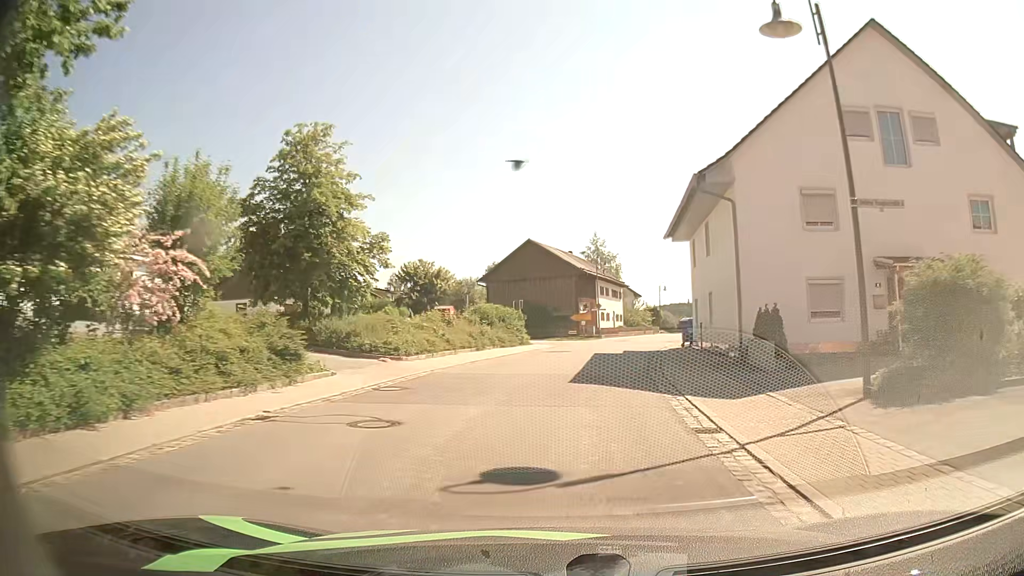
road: secondary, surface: asphalt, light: Day
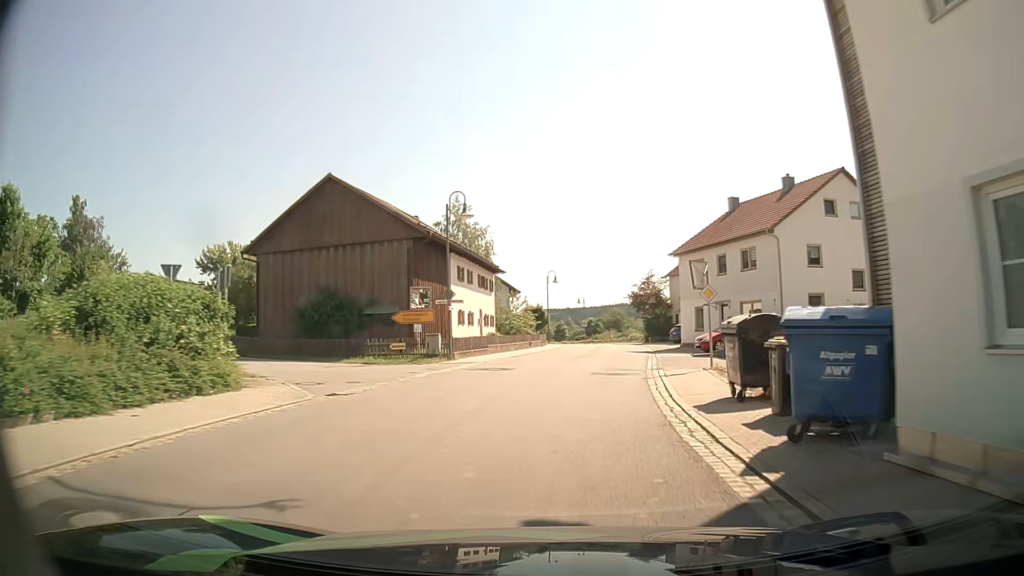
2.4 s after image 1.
(+2.5, +27.7) m; +11°
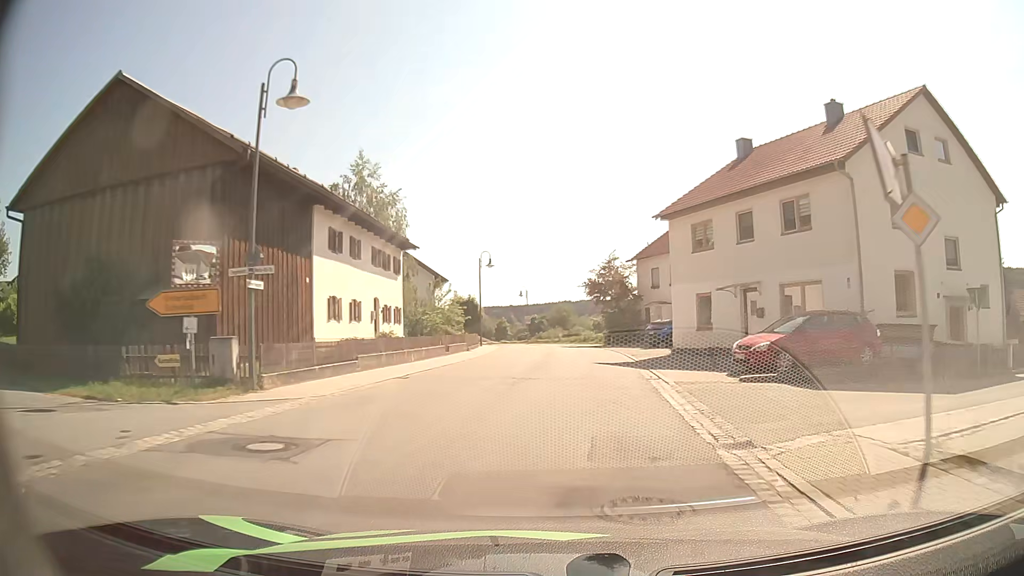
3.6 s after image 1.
(+0.6, +14.8) m; +5°
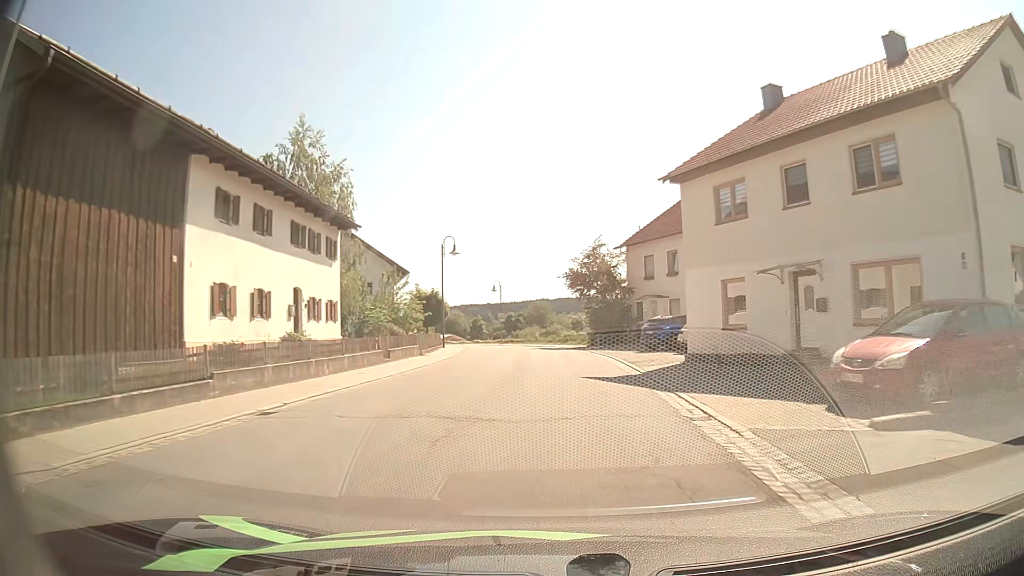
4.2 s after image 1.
(+0.2, +7.6) m; +2°
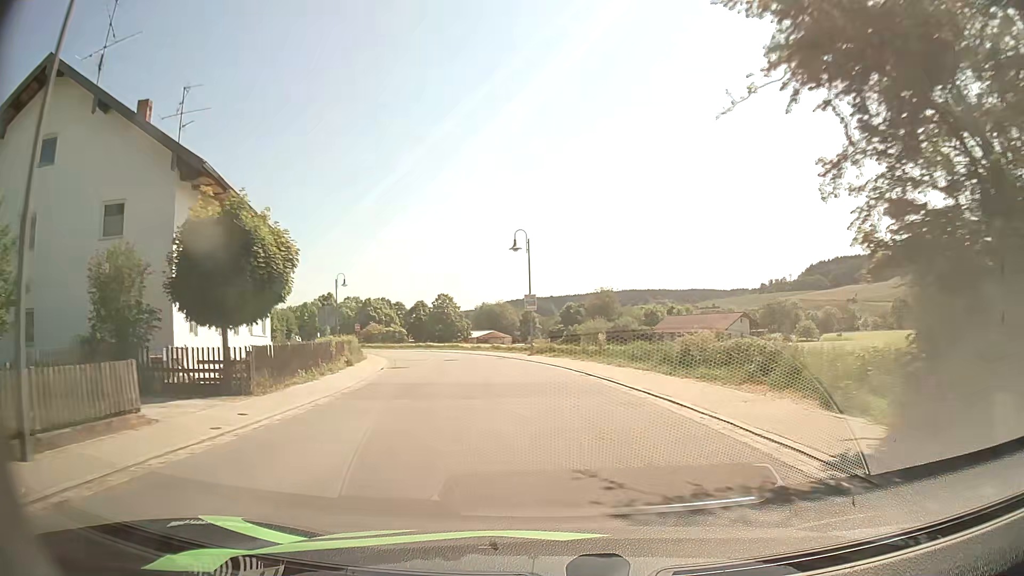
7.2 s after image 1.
(-0.5, +37.2) m; -6°
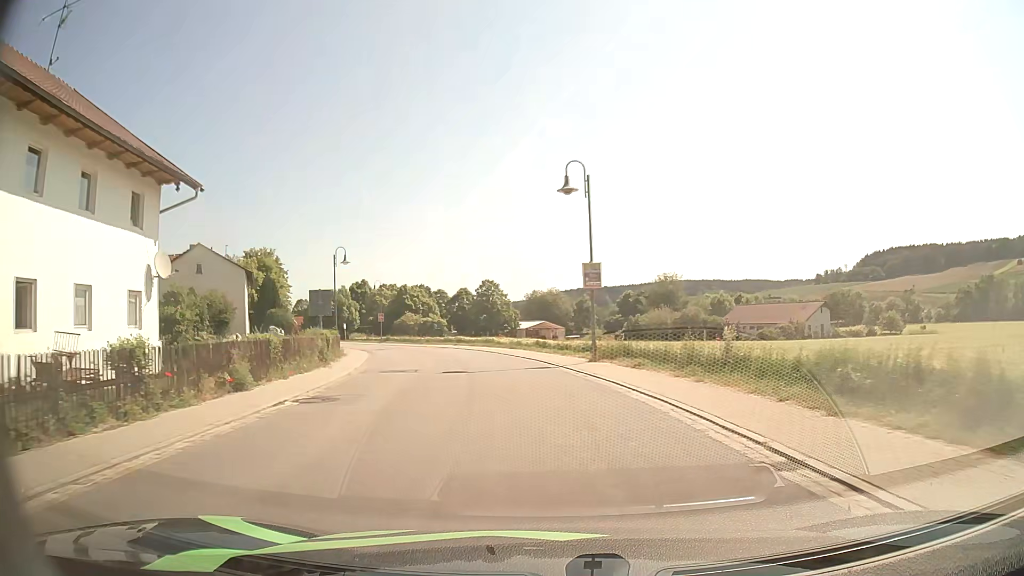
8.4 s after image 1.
(-0.5, +14.3) m; -5°
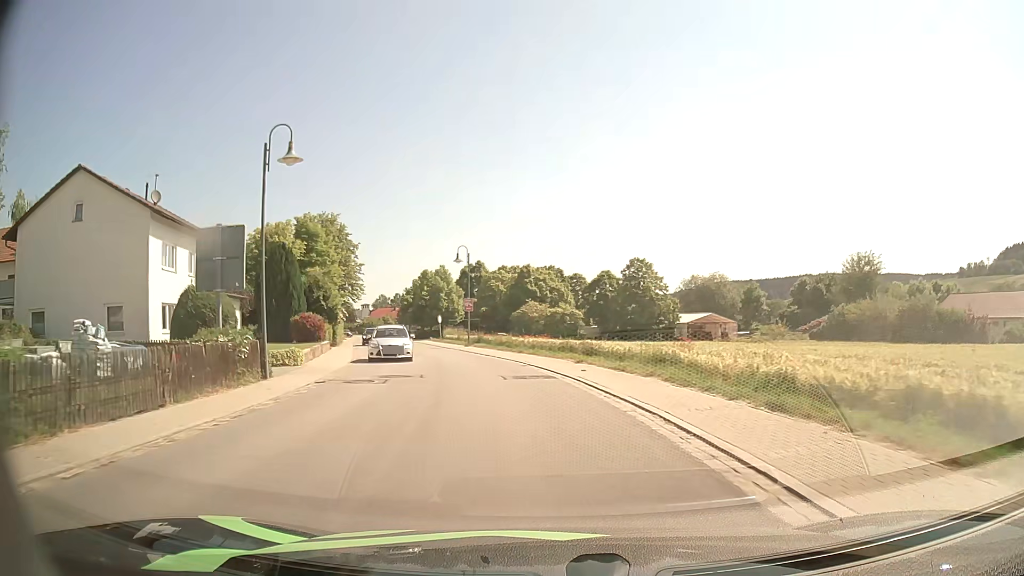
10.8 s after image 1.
(-3.0, +29.3) m; -12°
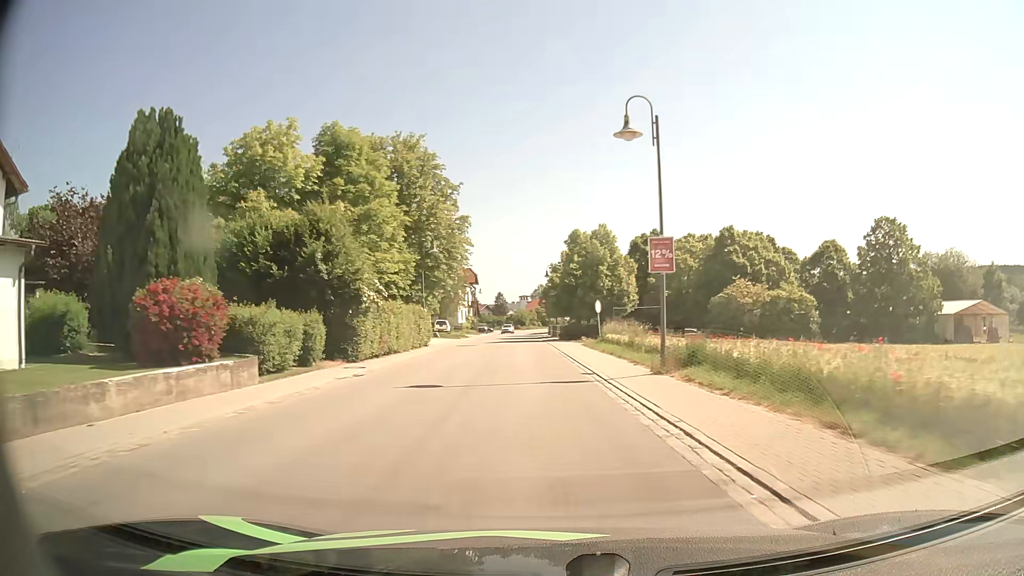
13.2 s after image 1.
(-3.9, +30.4) m; -14°
(0, +10) (-1, +20) (-1, +30) (-2, +40) (-2, +50) (-3, +60) (-3, +70) (-4, +80) (-4, +90) (-4, +100) m
